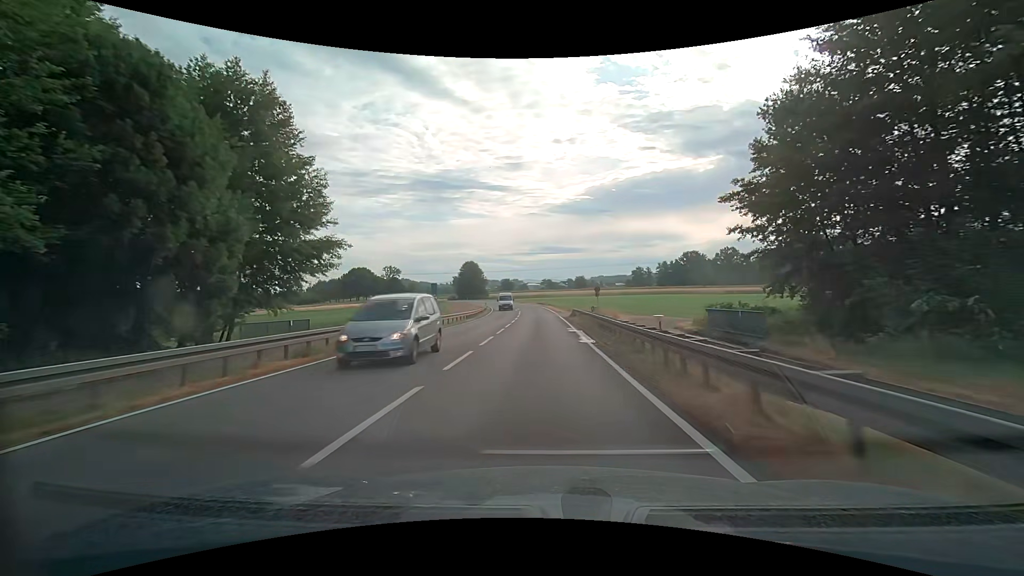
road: secondary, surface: asphalt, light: Day
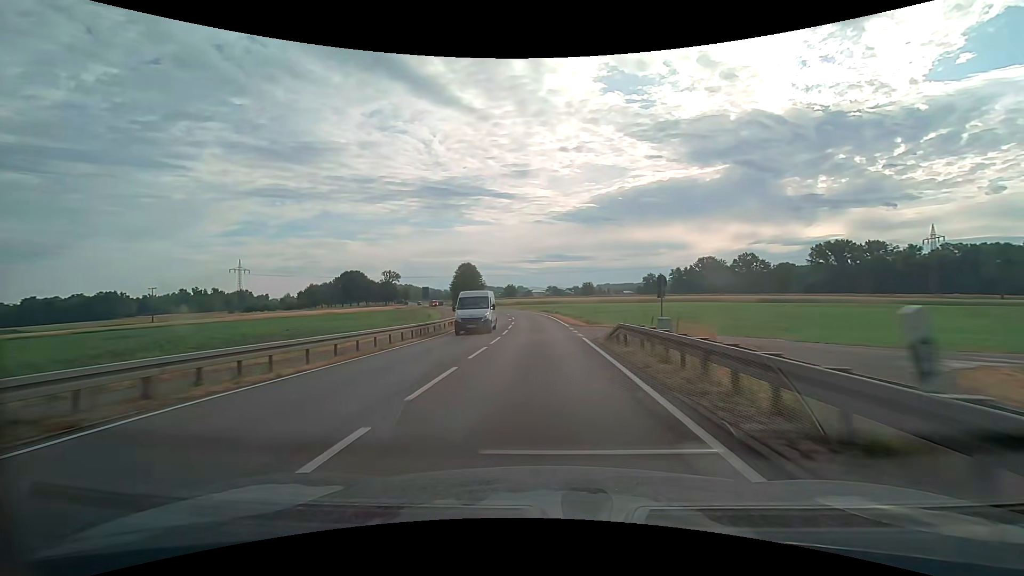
(-0.1, +21.1) m; -1°
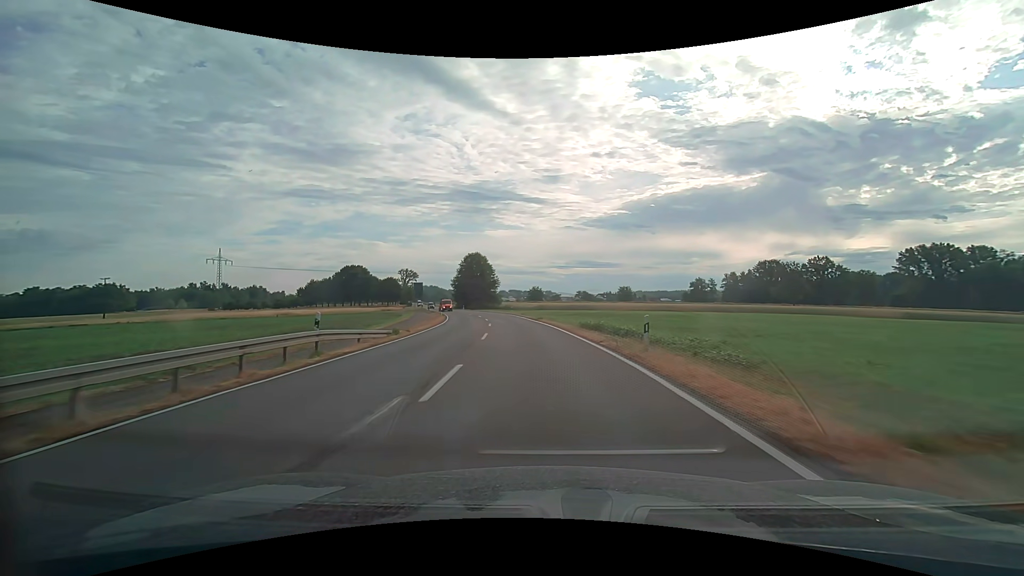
(-0.7, +42.4) m; -3°
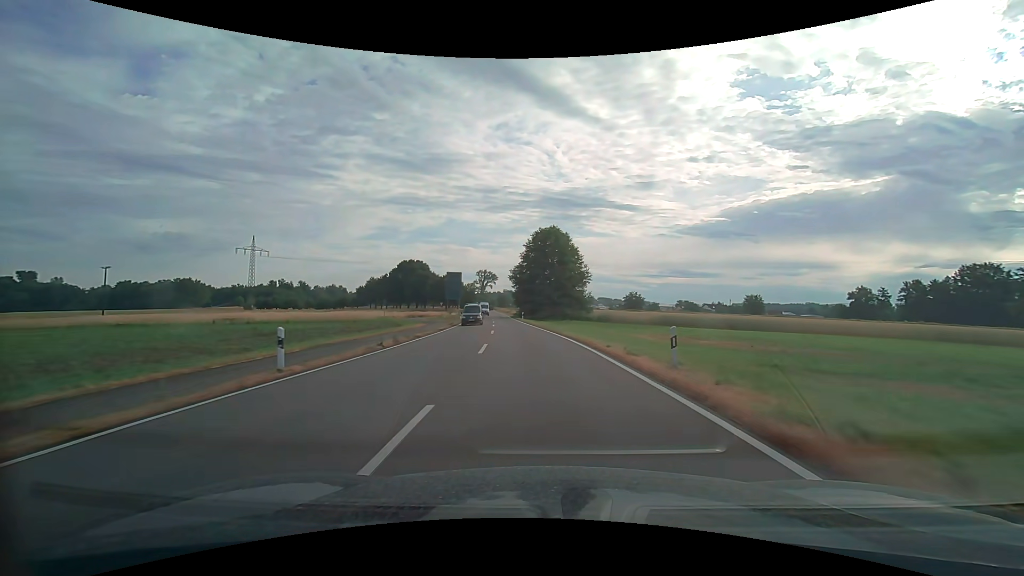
(-4.9, +52.1) m; -10°
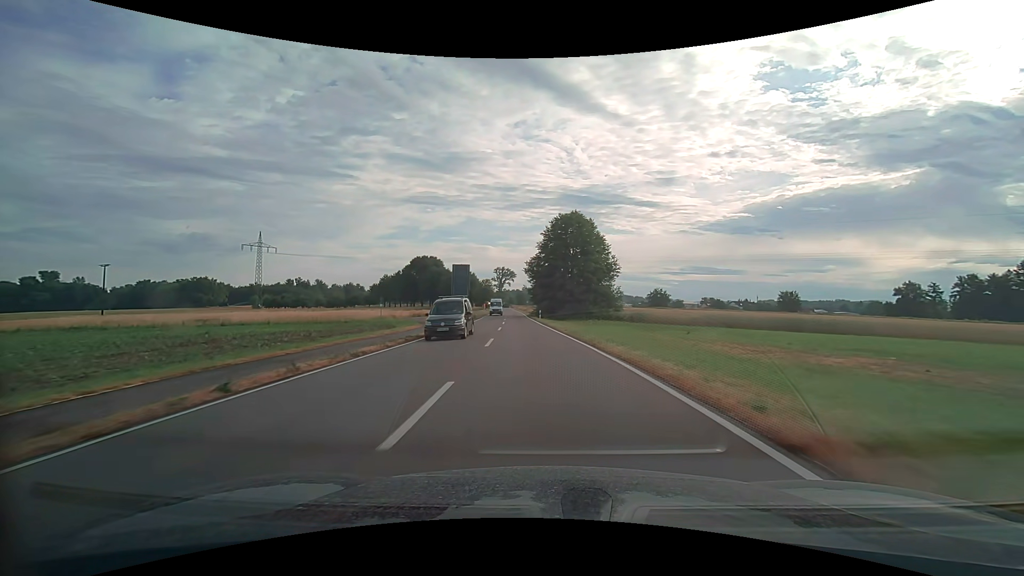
(-0.2, +10.4) m; -2°
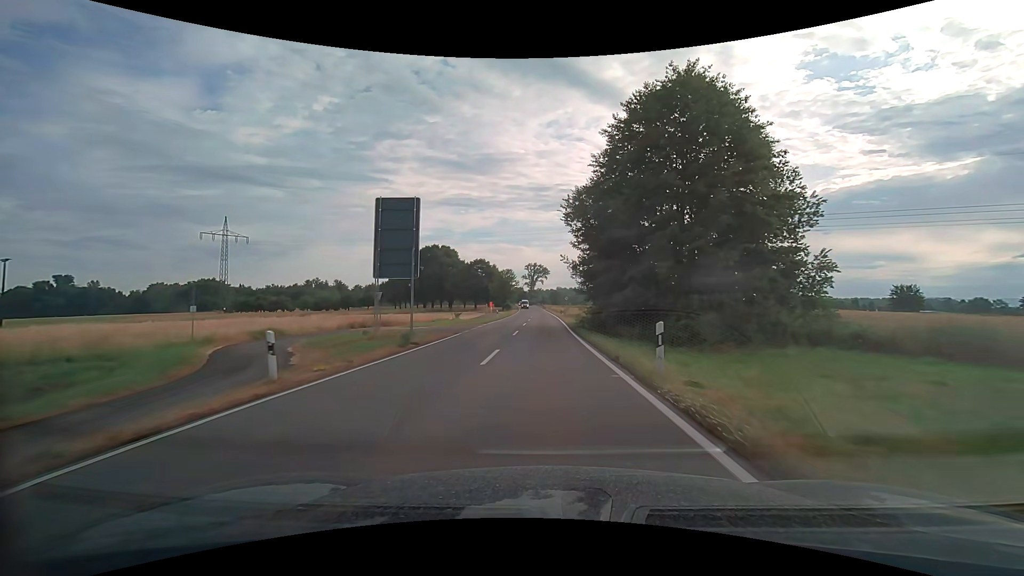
(-2.1, +41.2) m; -5°
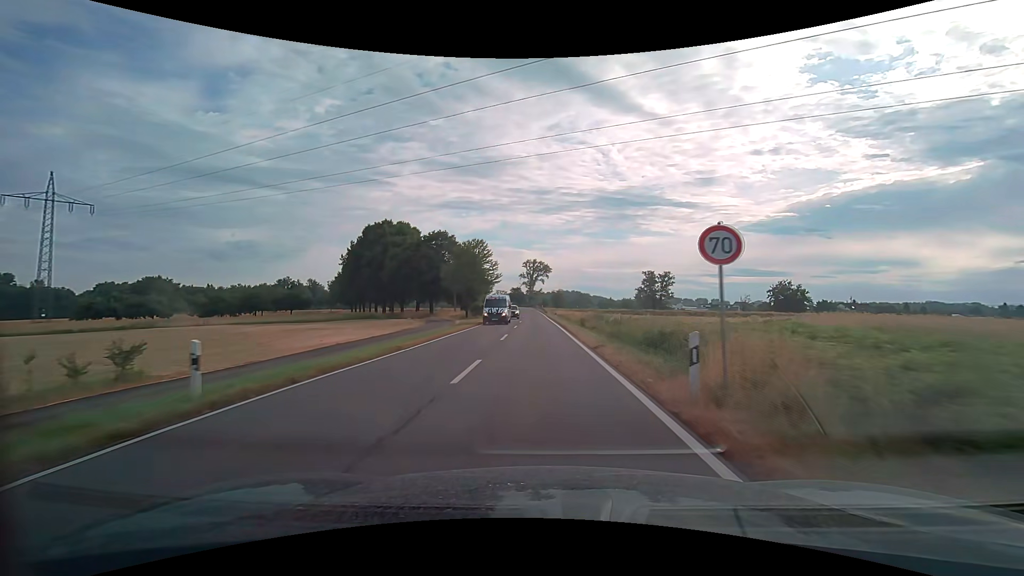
(+0.2, +50.8) m; 0°
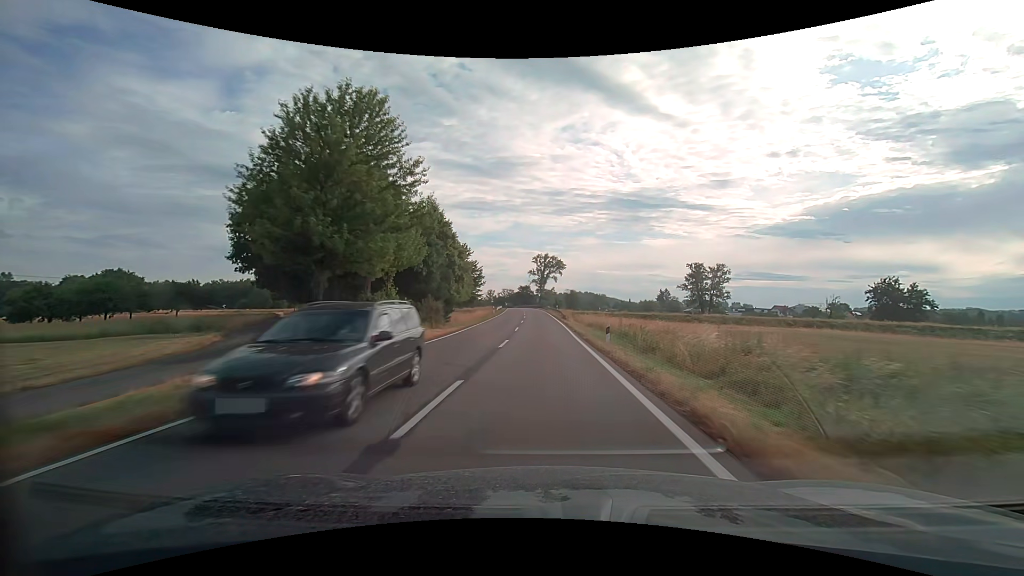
(-0.5, +40.1) m; -1°
(0, +10) (0, +20) (0, +30) (0, +40) (-1, +50) (-1, +60) (-1, +70) (-2, +80) (-2, +90) (-3, +100) m
